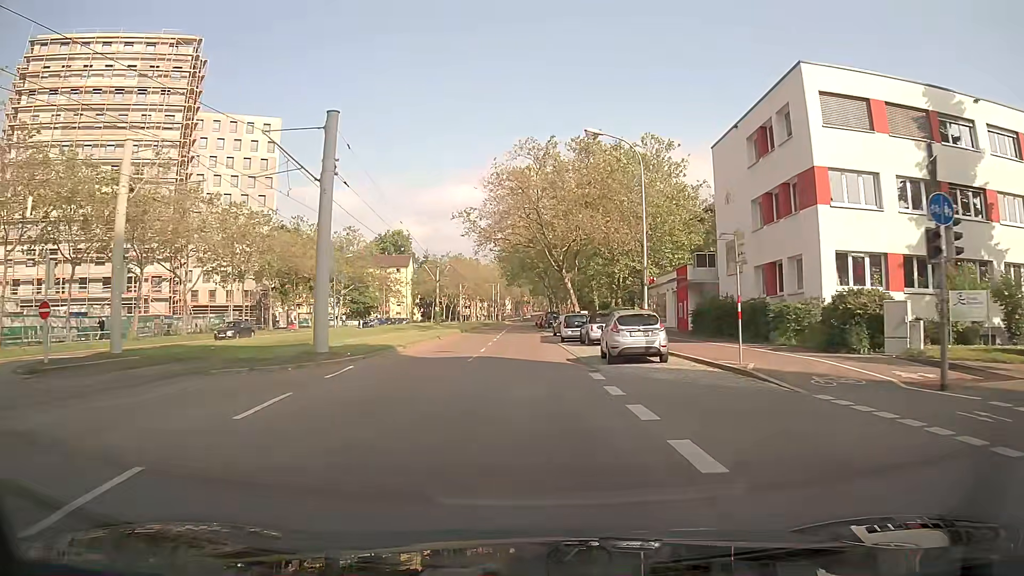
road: tertiary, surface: asphalt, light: Day
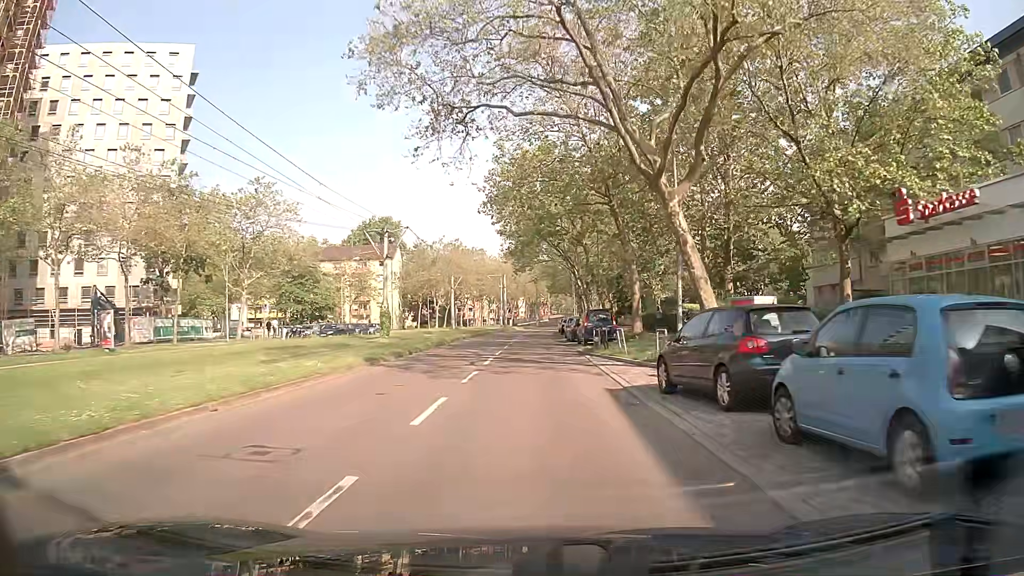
(-0.3, +35.5) m; -1°
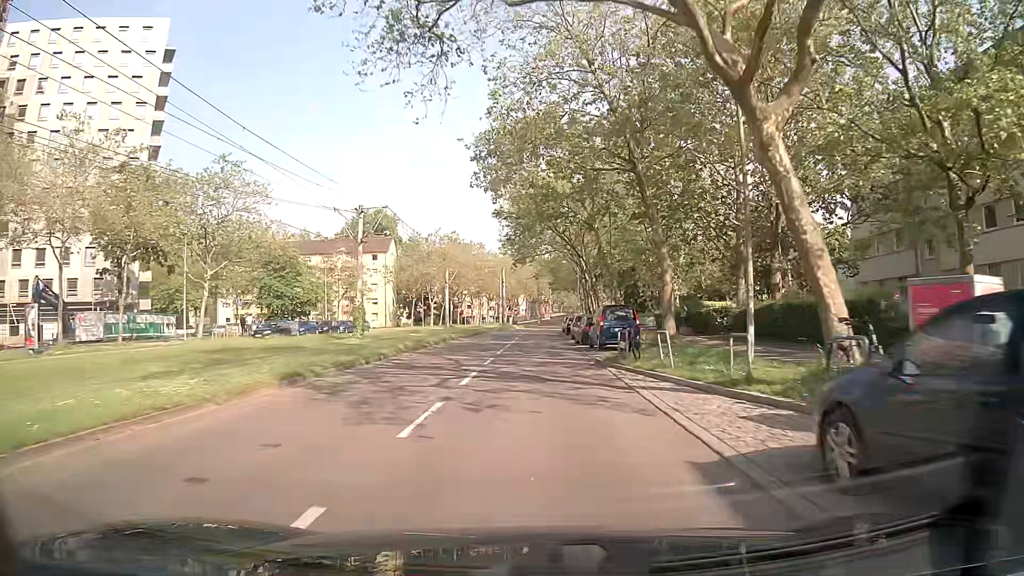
(0.0, +7.1) m; 0°
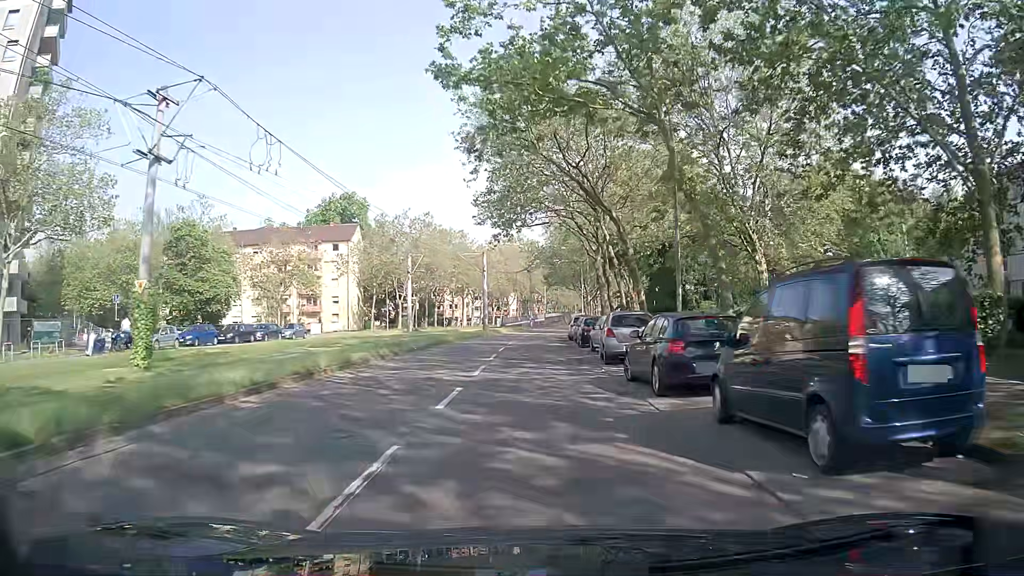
(+0.2, +21.3) m; +1°
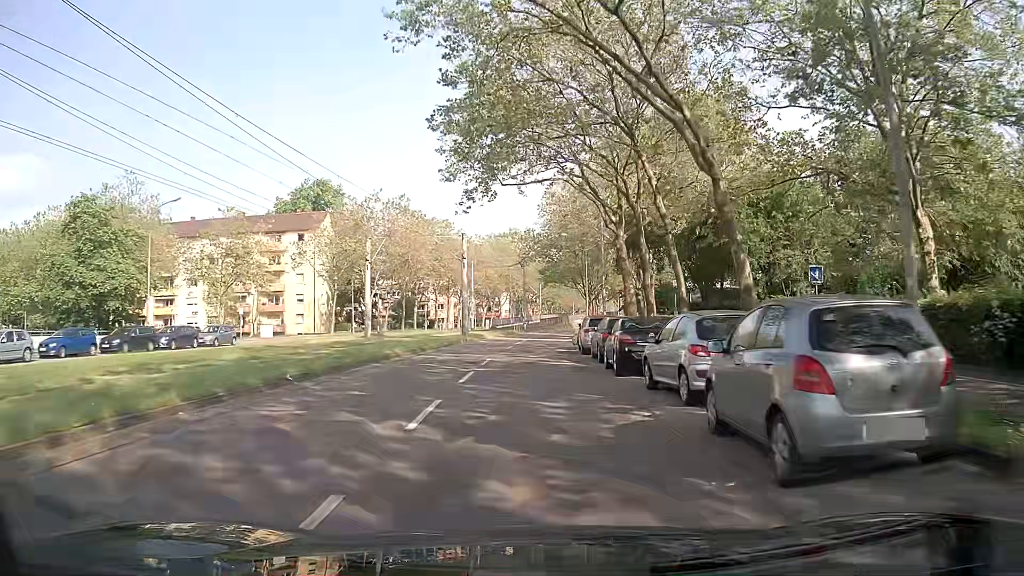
(+0.1, +14.2) m; 0°
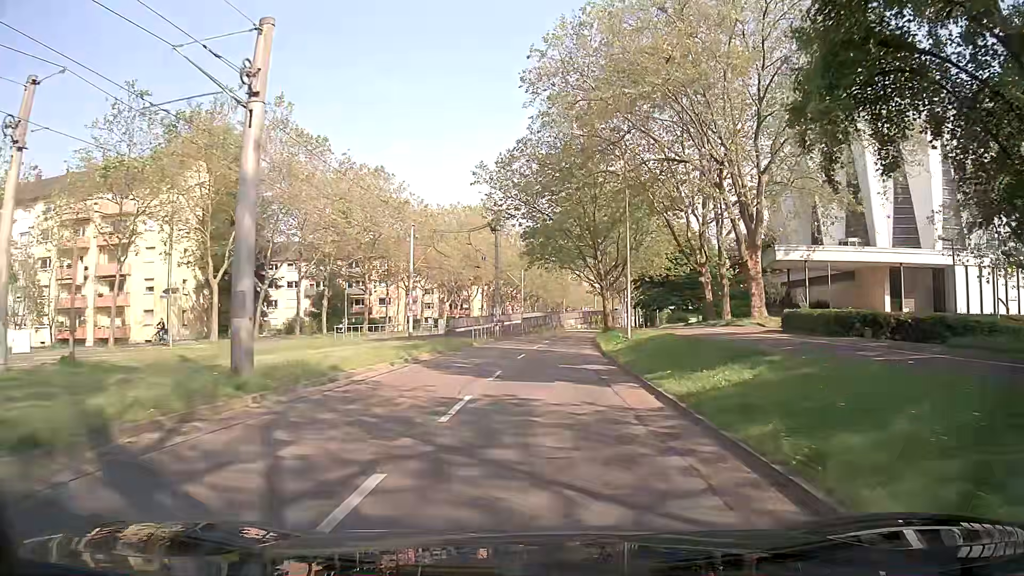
(+0.5, +35.8) m; +2°
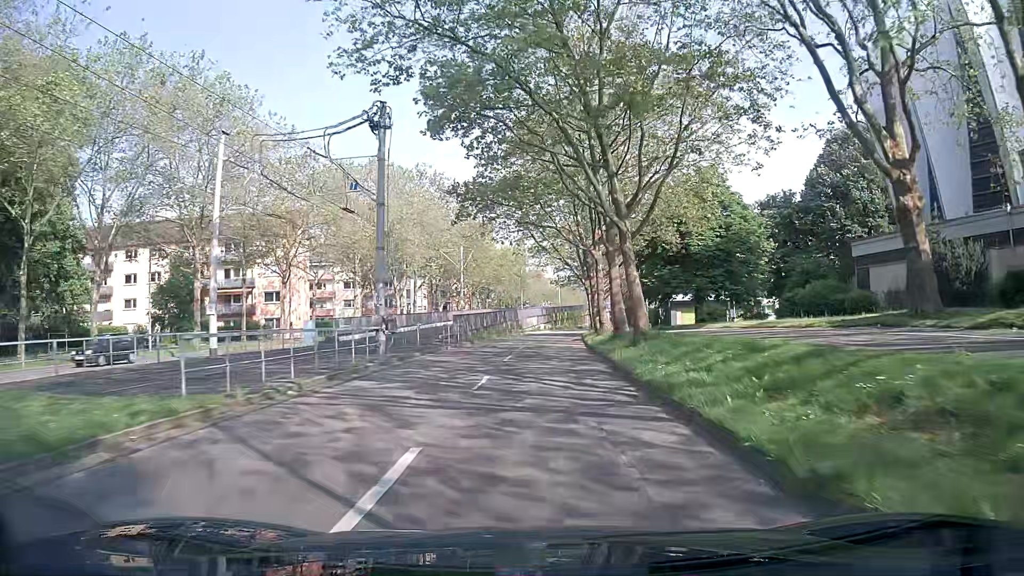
(+1.2, +29.4) m; +4°
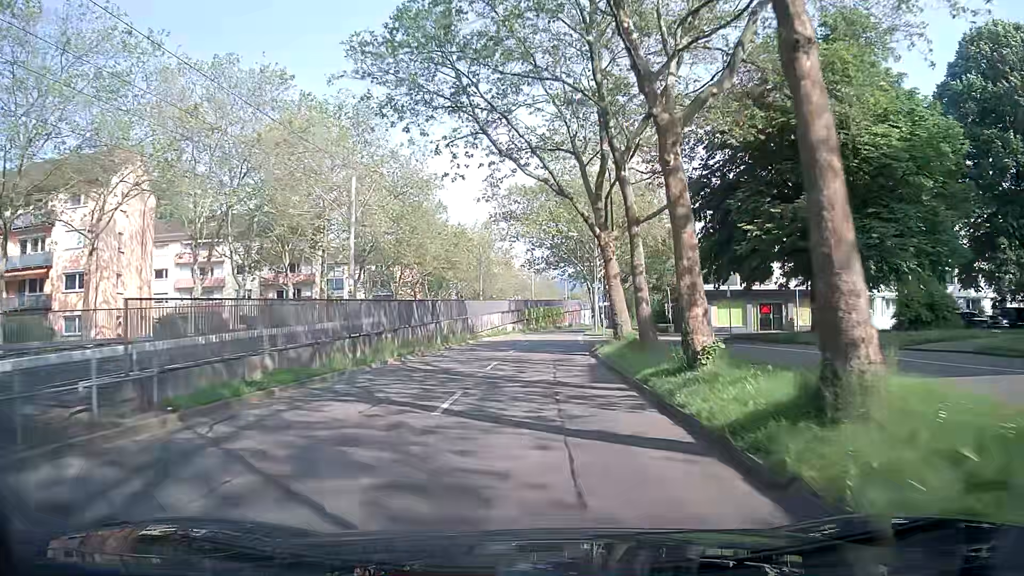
(+1.0, +30.4) m; +3°
(0, +10) (0, +20) (+1, +30) (+1, +40) (+2, +50) (+3, +60) (+4, +70) (+6, +80) (+7, +90) (+9, +99) m
